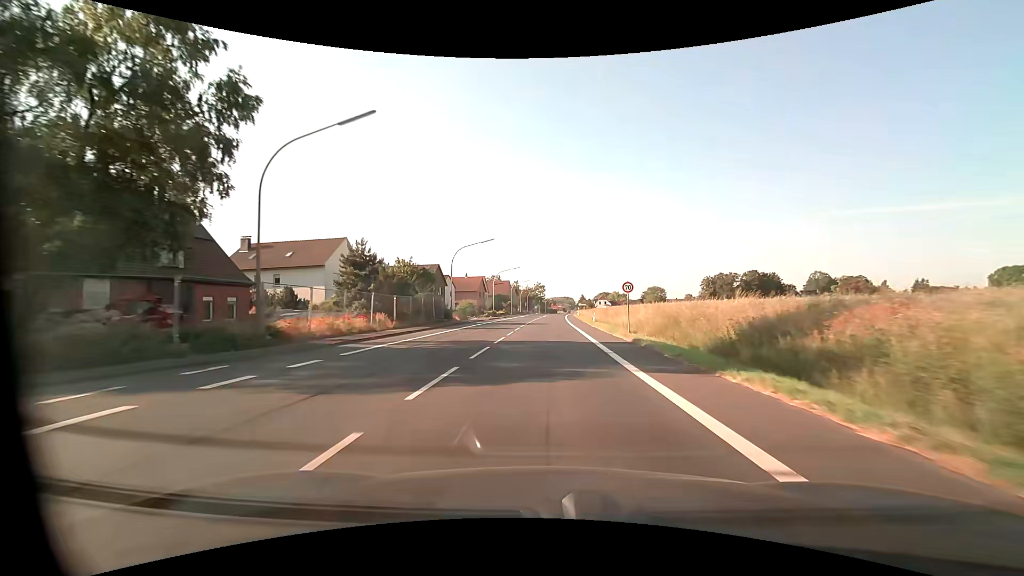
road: primary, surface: asphalt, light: Day
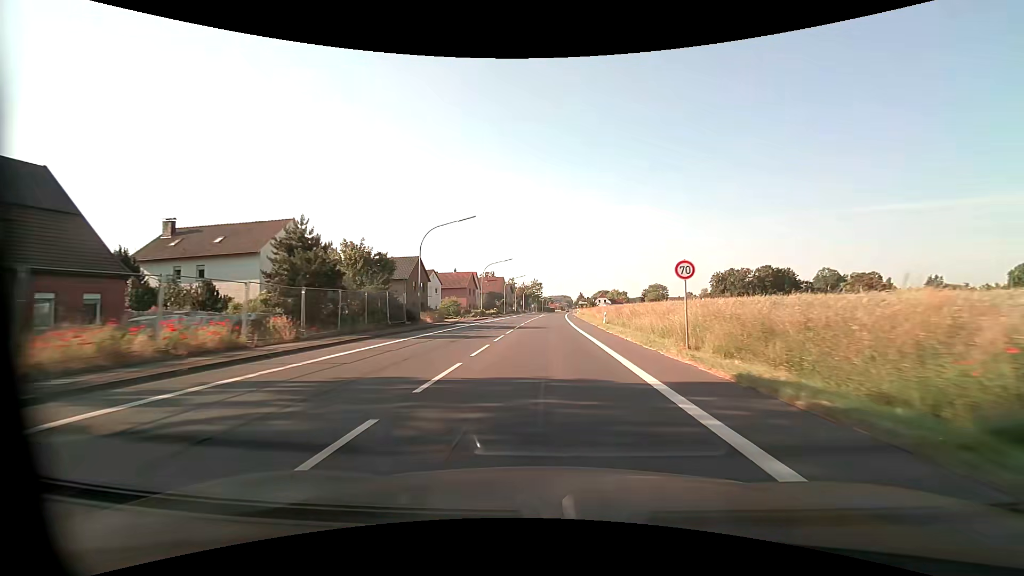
(0.0, +11.5) m; 0°
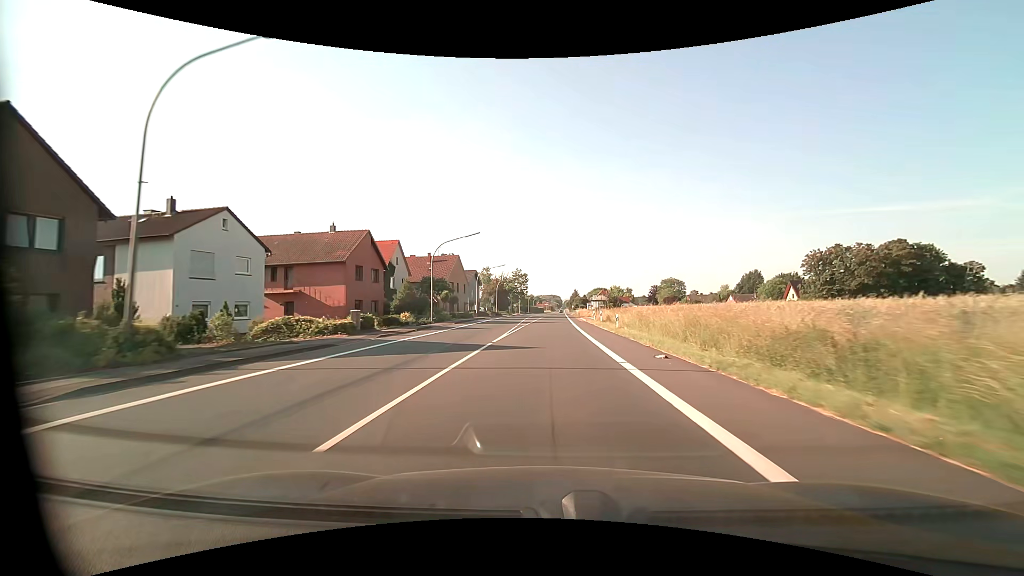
(+0.7, +57.4) m; +1°
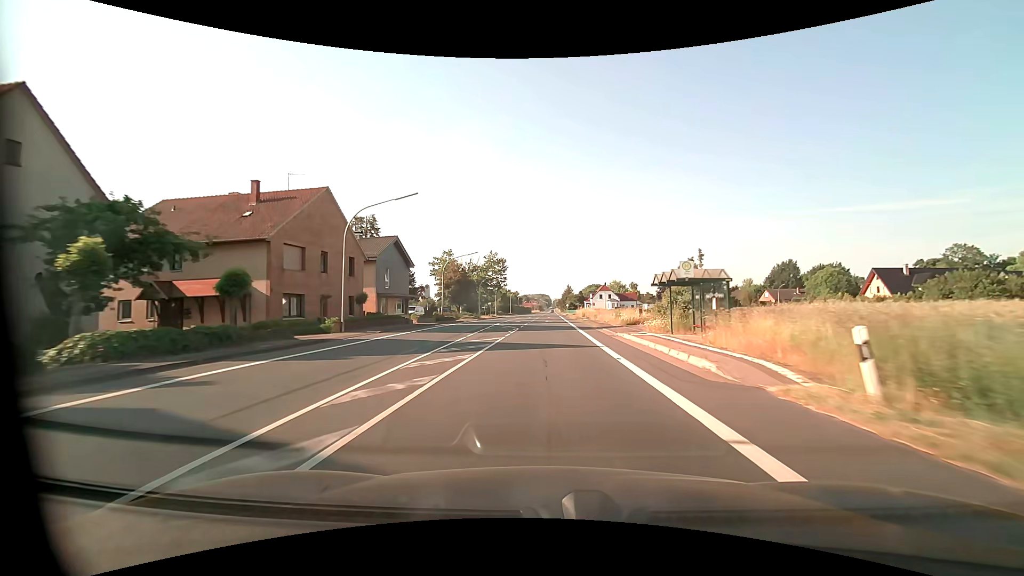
(+0.6, +45.9) m; +1°
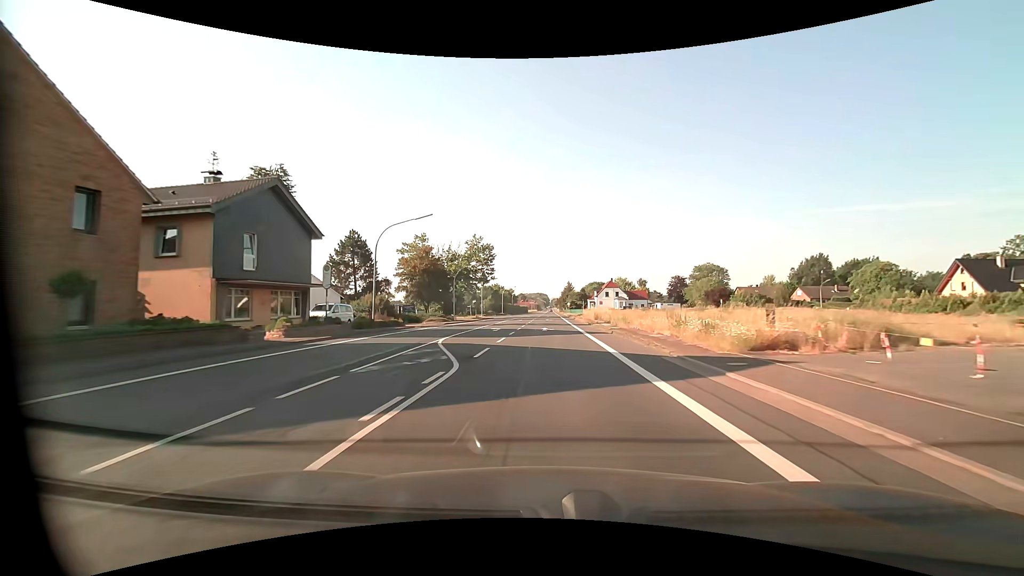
(+0.1, +23.0) m; 0°
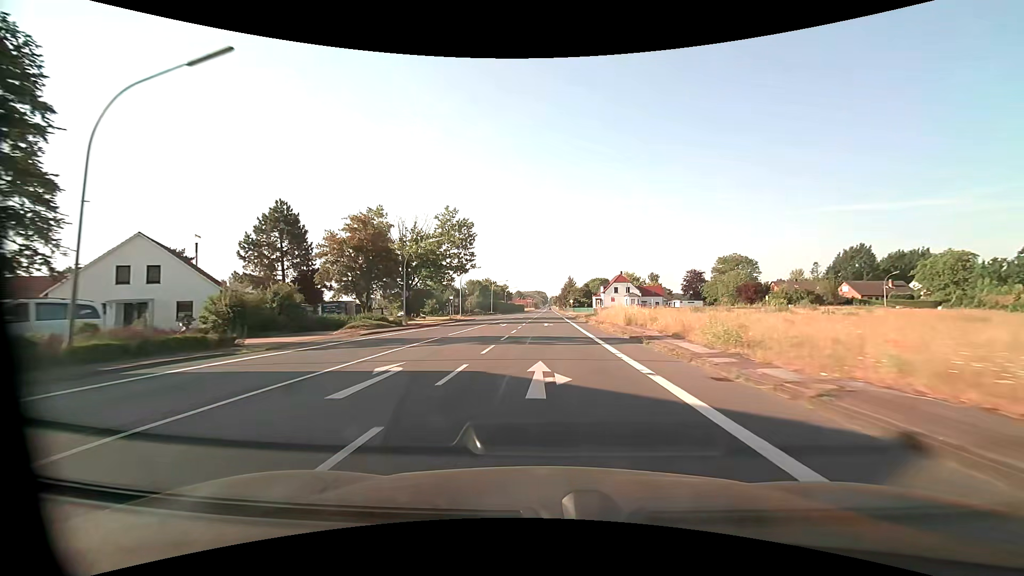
(+0.1, +23.0) m; 0°
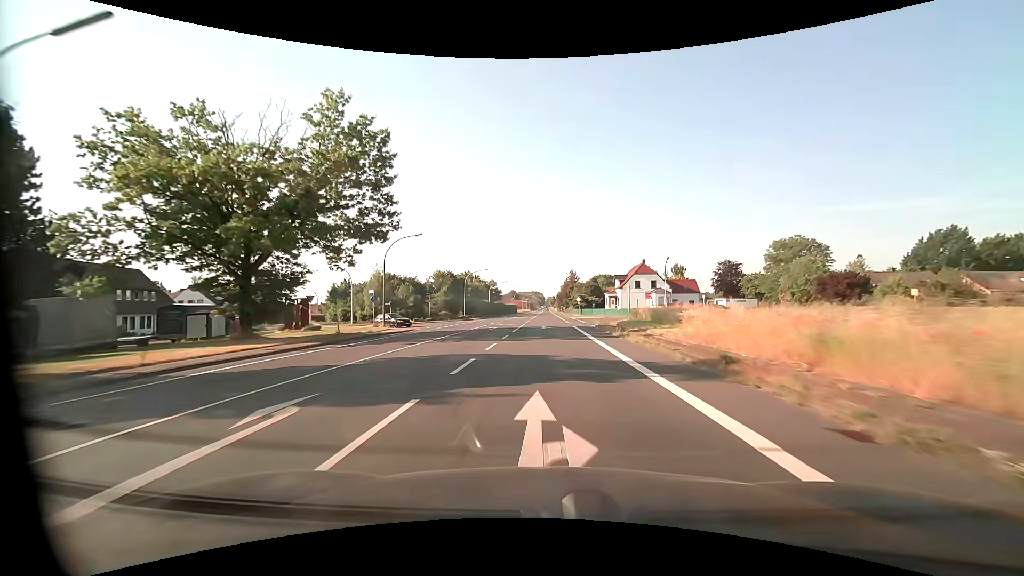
(+0.1, +34.5) m; 0°
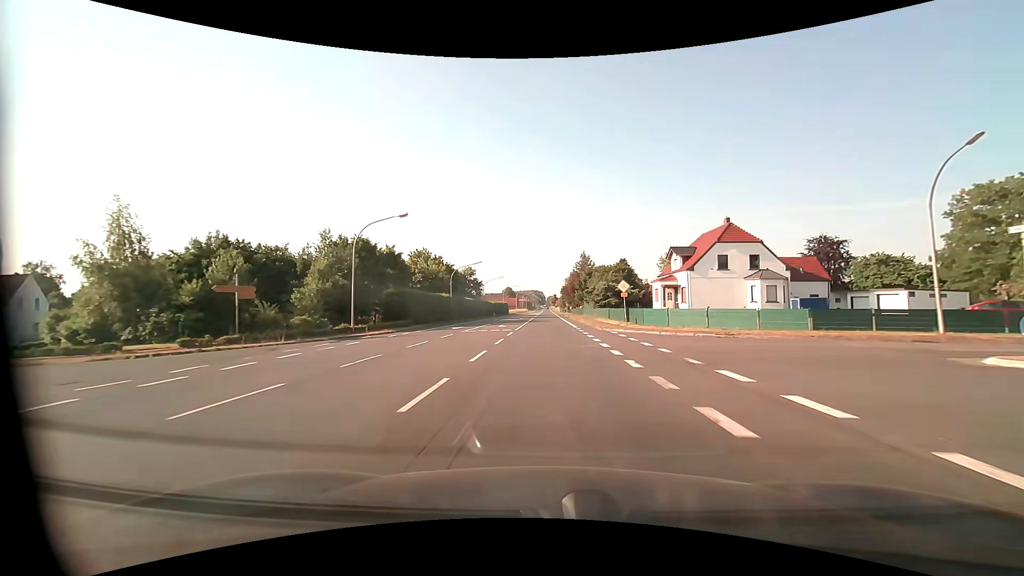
(0.0, +46.0) m; 0°
(0, +10) (0, +20) (0, +30) (0, +40) (0, +50) (0, +60) (0, +70) (0, +80) (0, +90) (+1, +100) m
